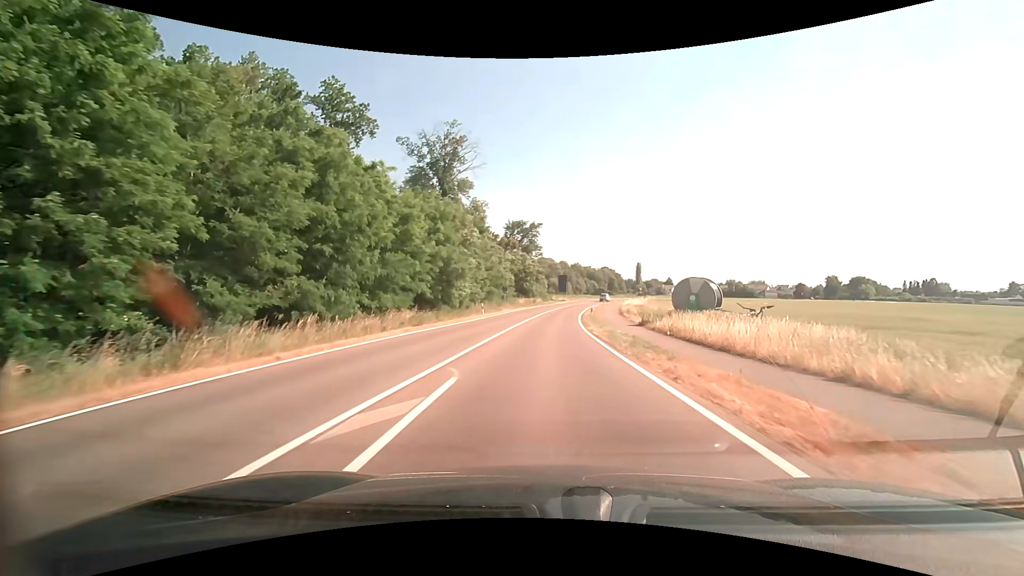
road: tertiary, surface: asphalt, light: Day
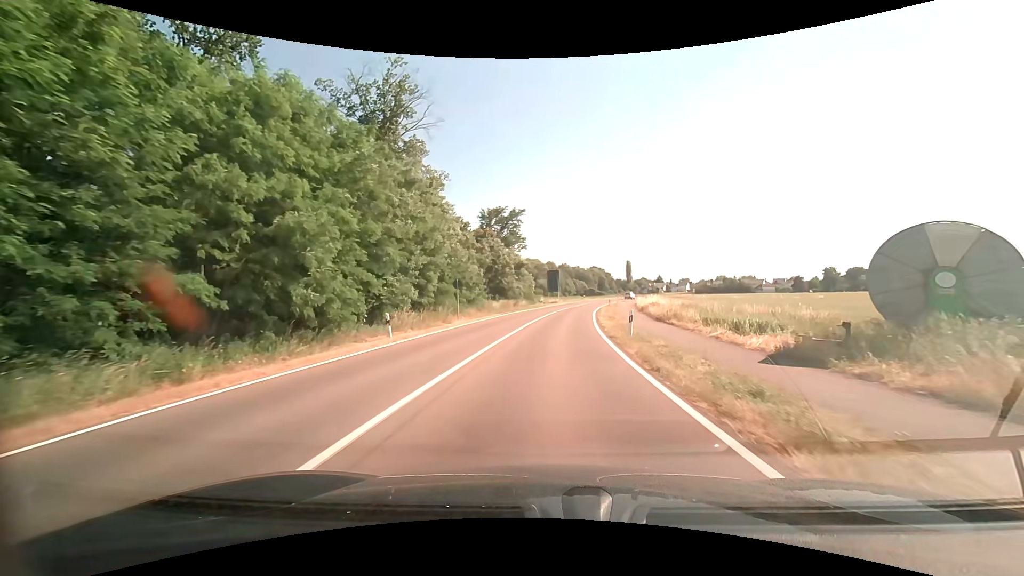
(+0.2, +23.2) m; +1°
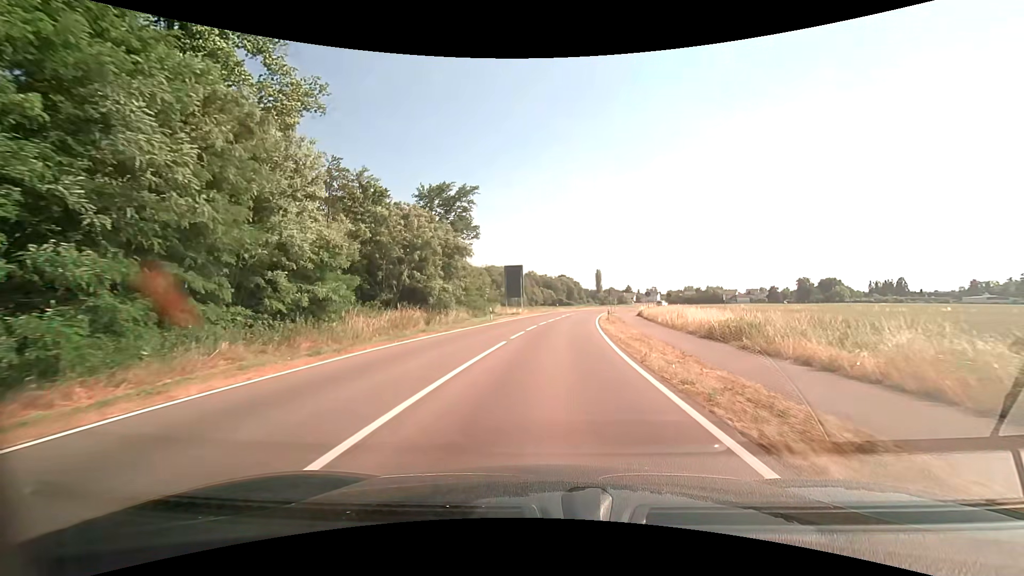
(+1.0, +29.2) m; +4°
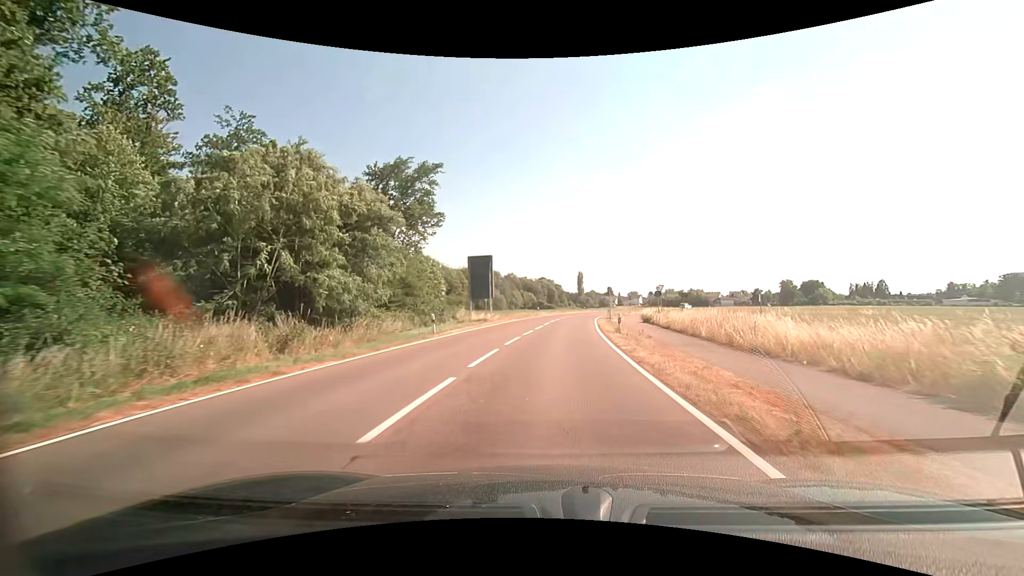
(+0.2, +14.3) m; +2°
(0, +10) (+1, +20) (+1, +30) (+2, +40) (+3, +50) (+5, +60) (+6, +70) (+8, +79) (+11, +89) (+14, +99) m
